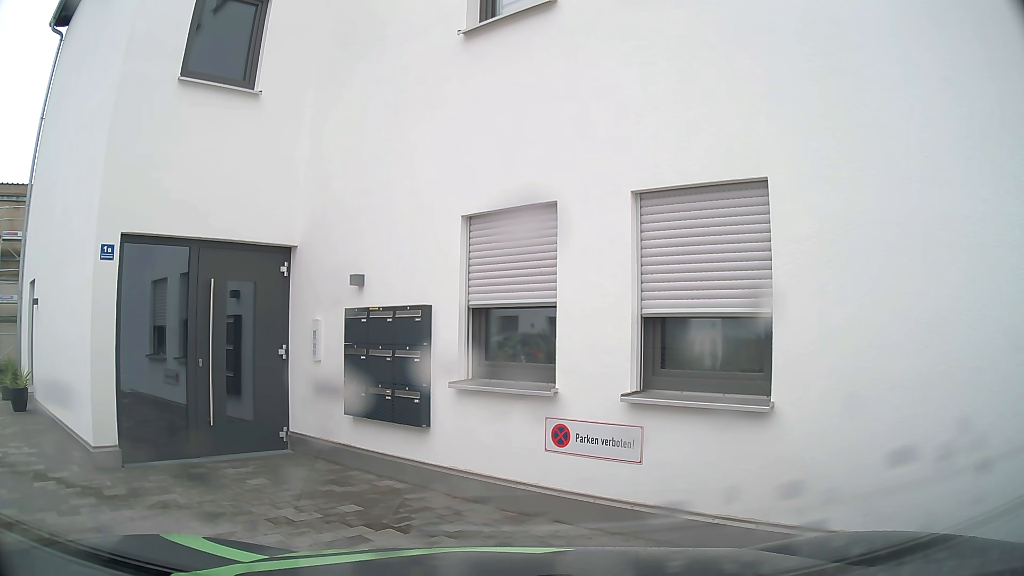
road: tertiary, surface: asphalt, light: Day
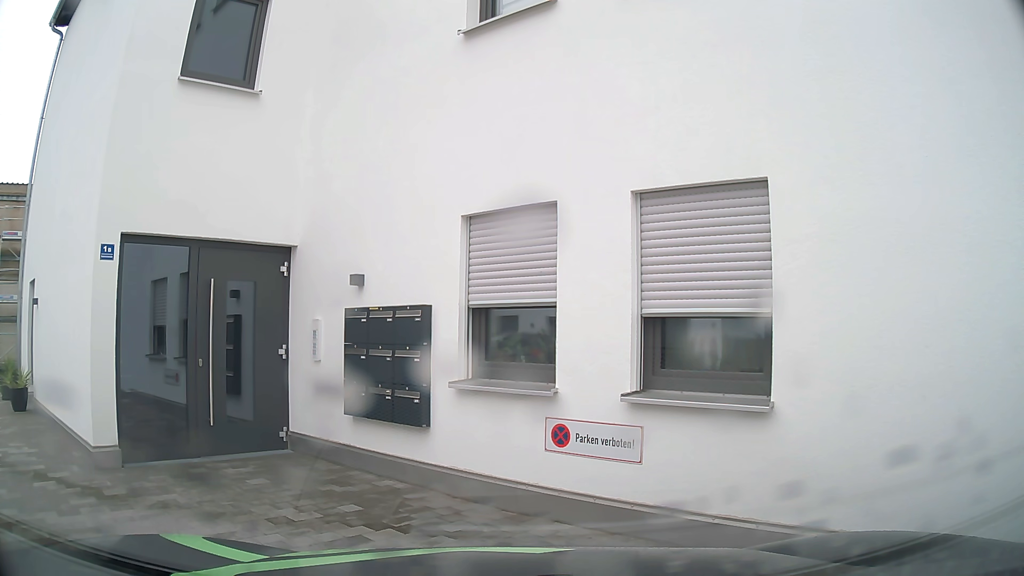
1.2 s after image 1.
(0.0, 0.0) m; 0°
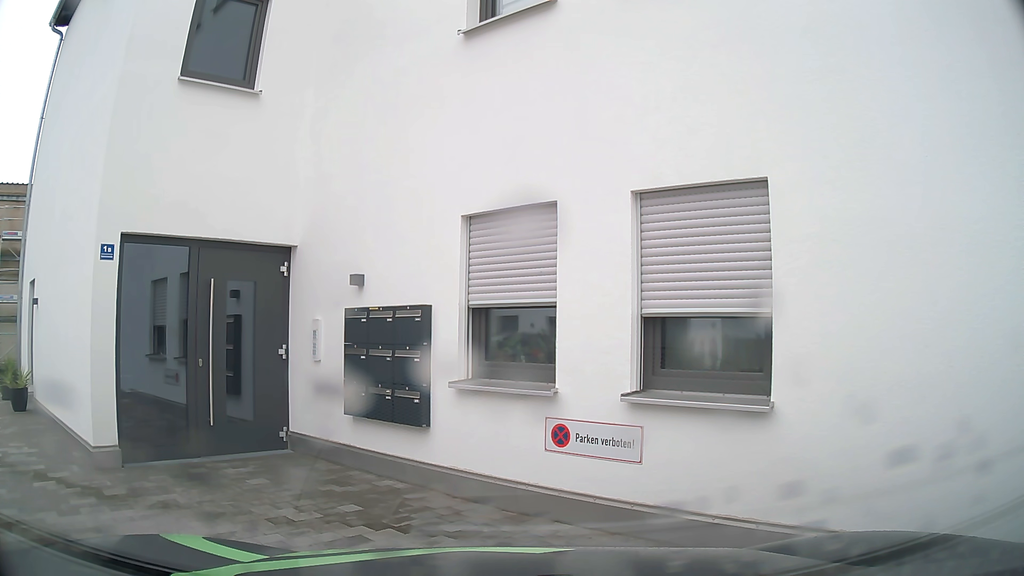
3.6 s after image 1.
(0.0, 0.0) m; 0°
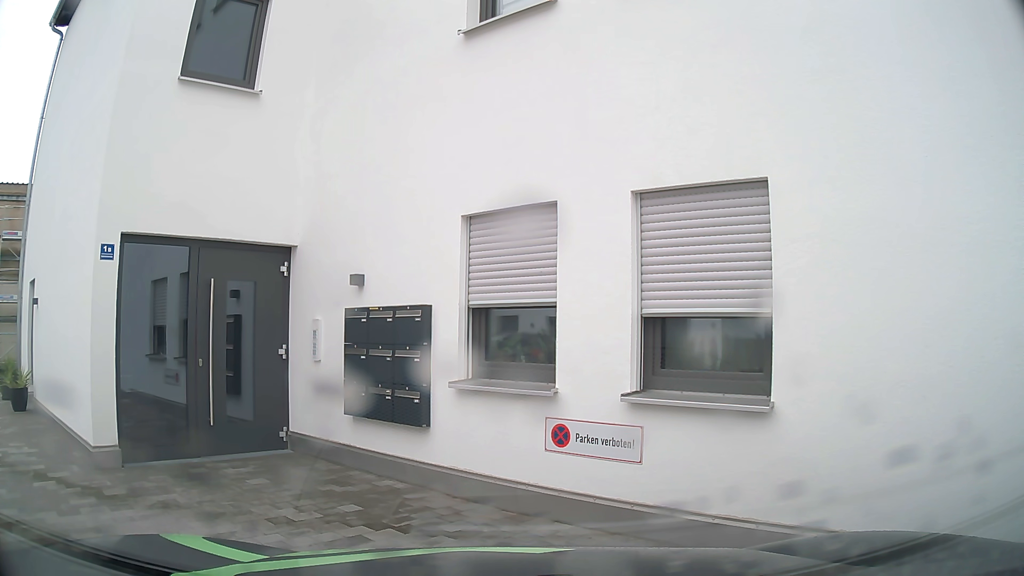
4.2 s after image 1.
(0.0, 0.0) m; 0°
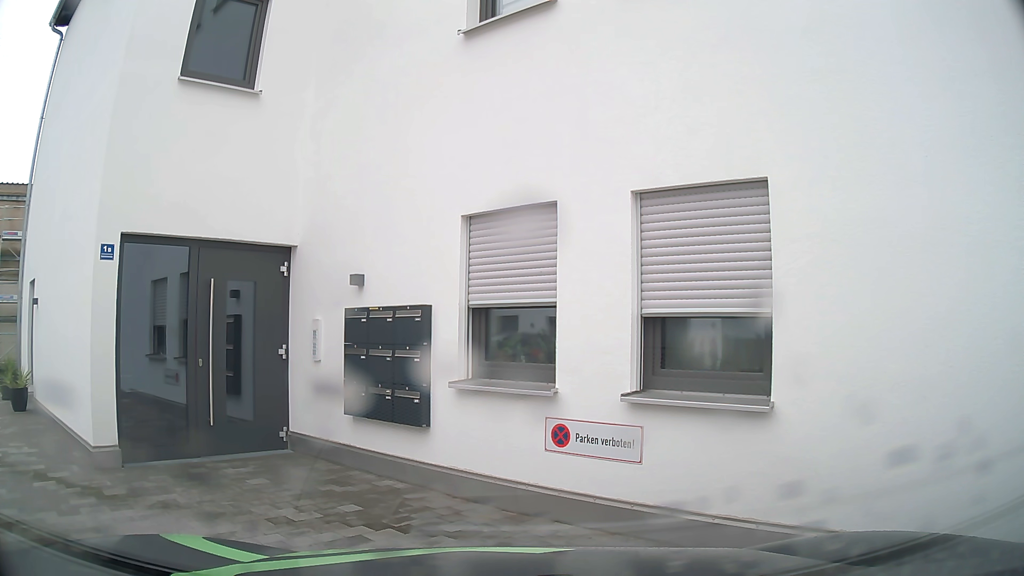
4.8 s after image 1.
(0.0, 0.0) m; 0°
